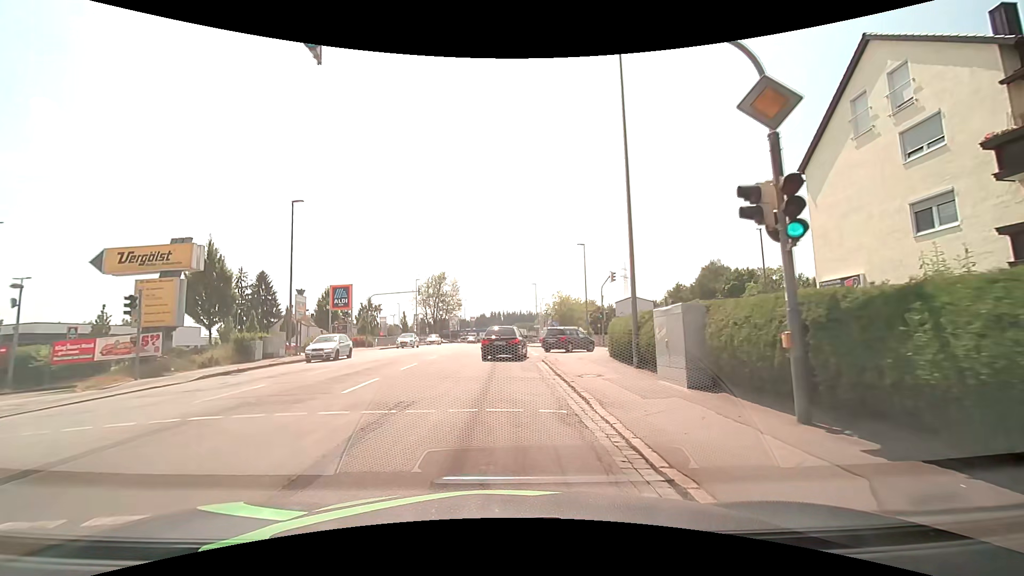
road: tertiary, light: Day
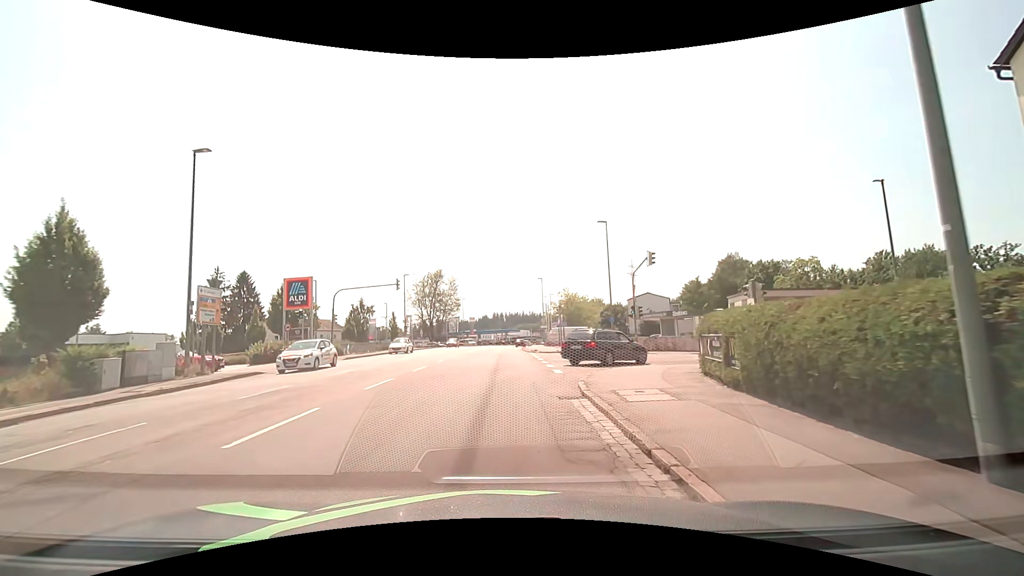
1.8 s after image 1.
(-0.1, +10.5) m; -1°
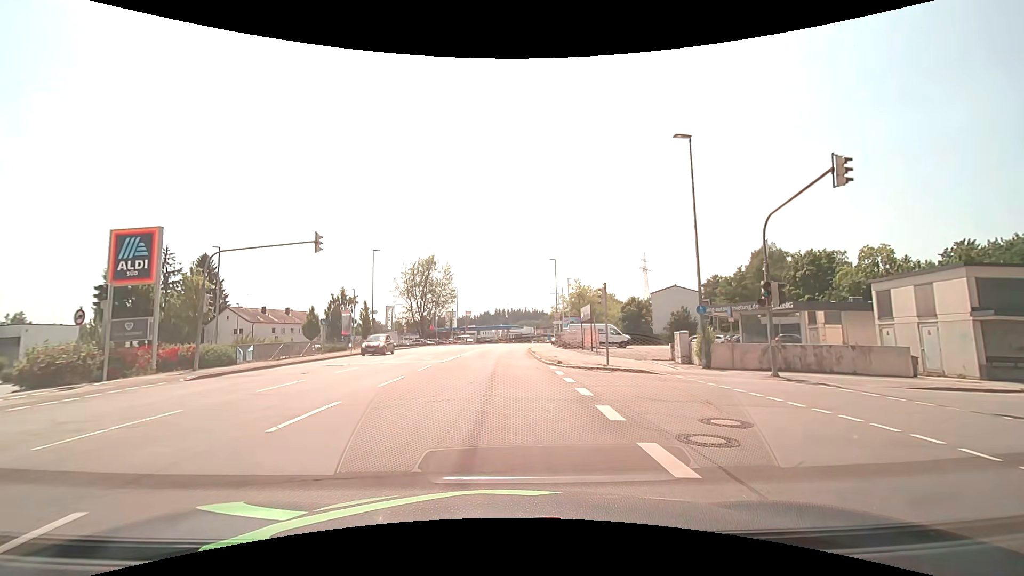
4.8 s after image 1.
(0.0, +17.3) m; 0°
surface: asphalt
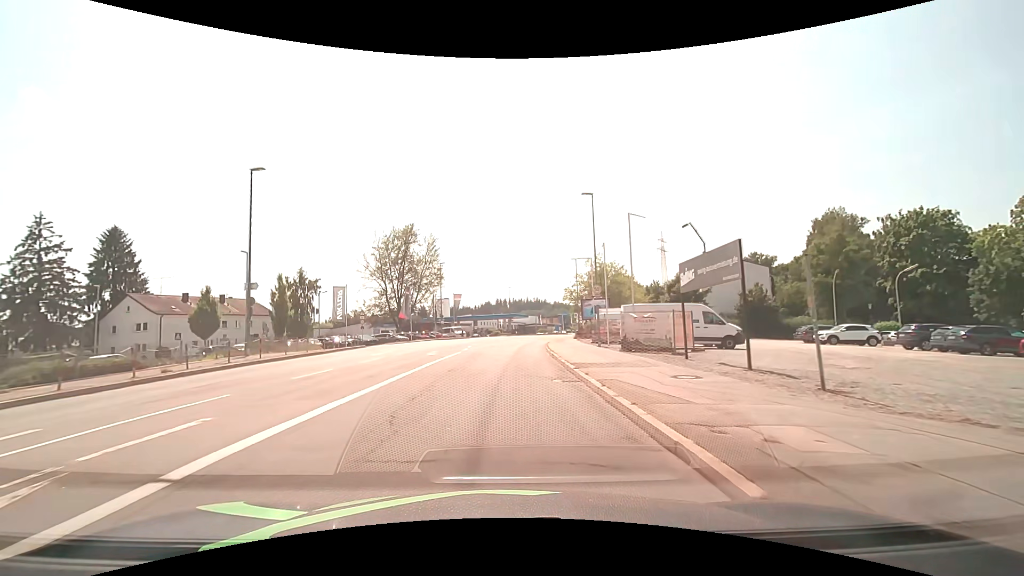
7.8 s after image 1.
(0.0, +25.0) m; 0°
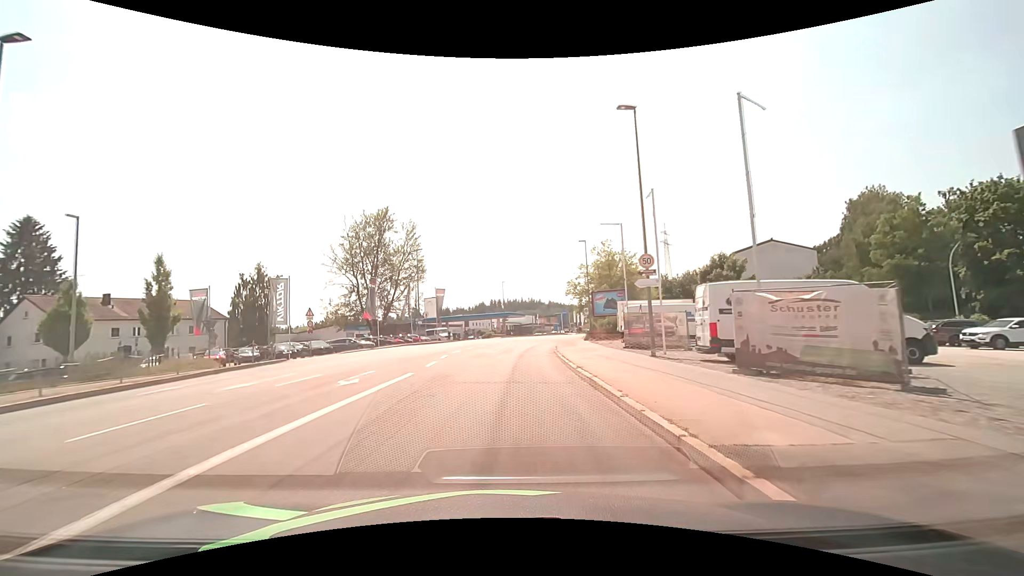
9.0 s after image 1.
(+0.1, +13.1) m; +1°
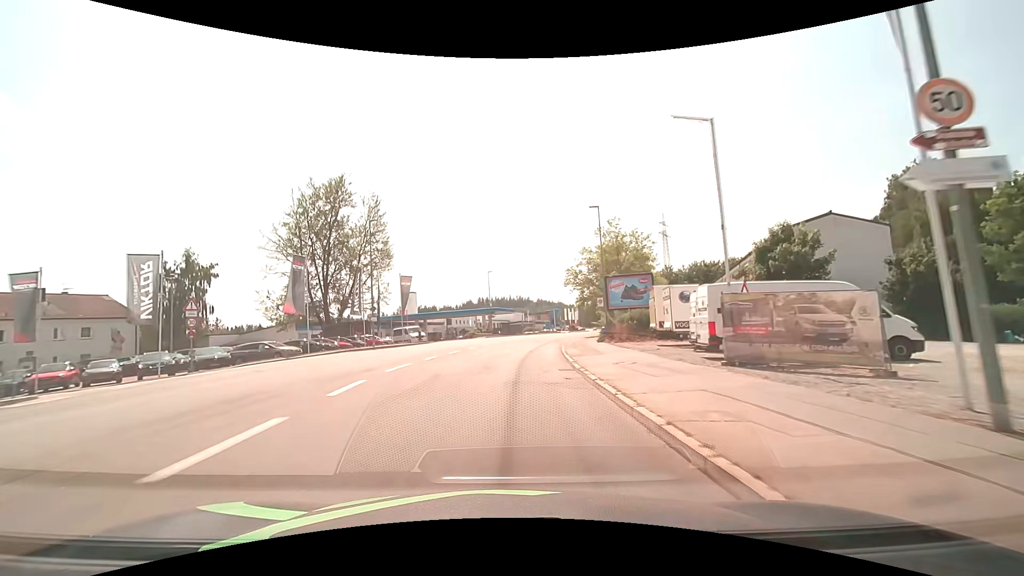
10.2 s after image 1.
(+0.1, +14.0) m; +1°
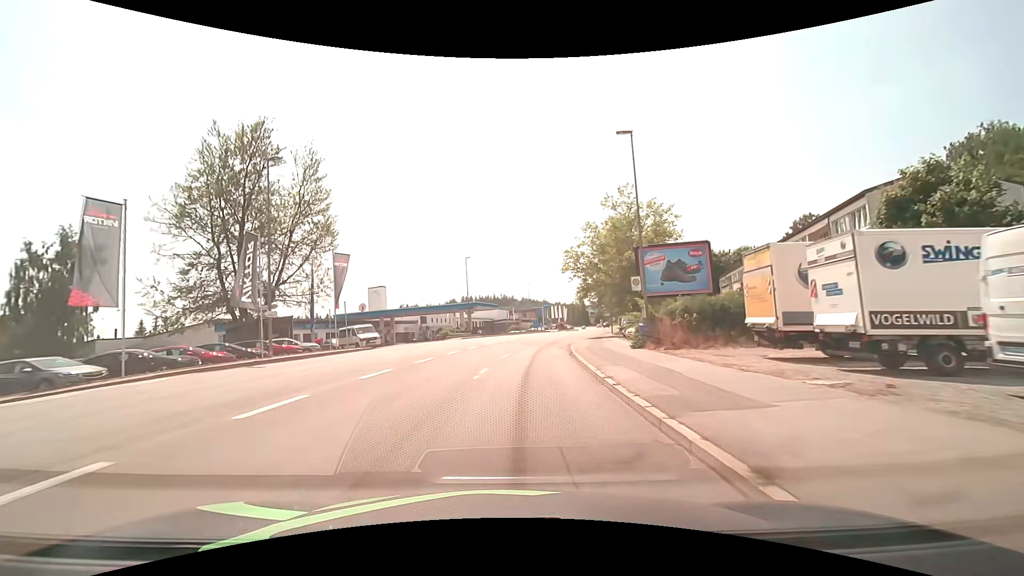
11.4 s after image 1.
(+0.2, +14.6) m; +2°
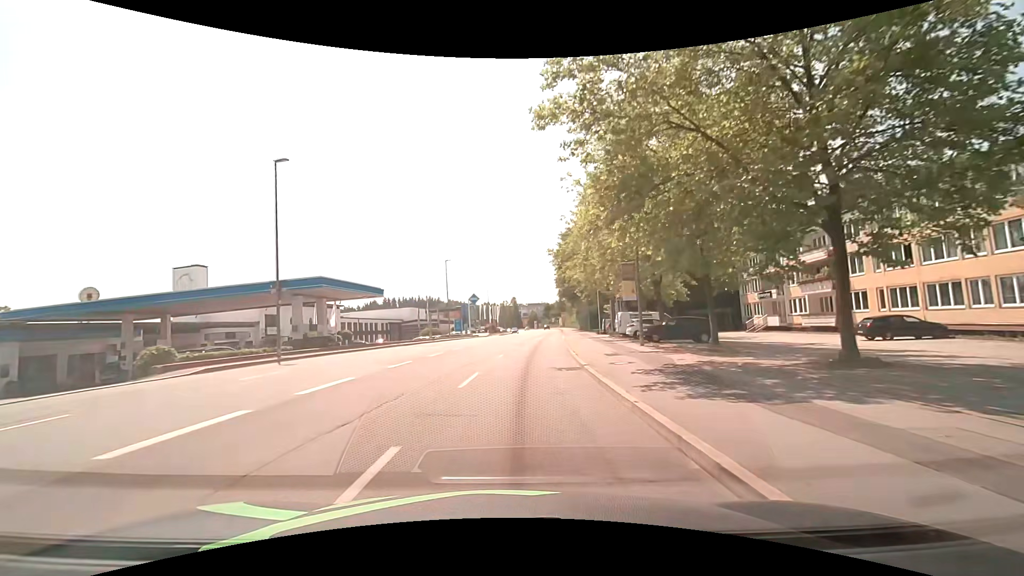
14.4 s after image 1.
(+2.7, +37.6) m; +8°
(0, +10) (+1, +20) (+1, +30) (+2, +40) (+4, +50) (+5, +60) (+6, +70) (+7, +80) (+8, +90) (+9, +100) m
